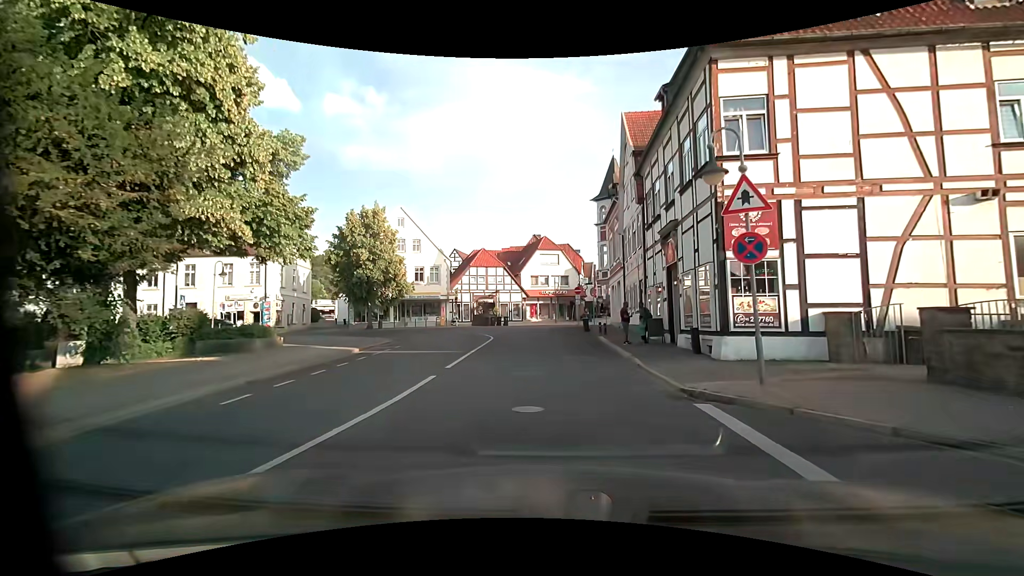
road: residential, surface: asphalt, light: Day
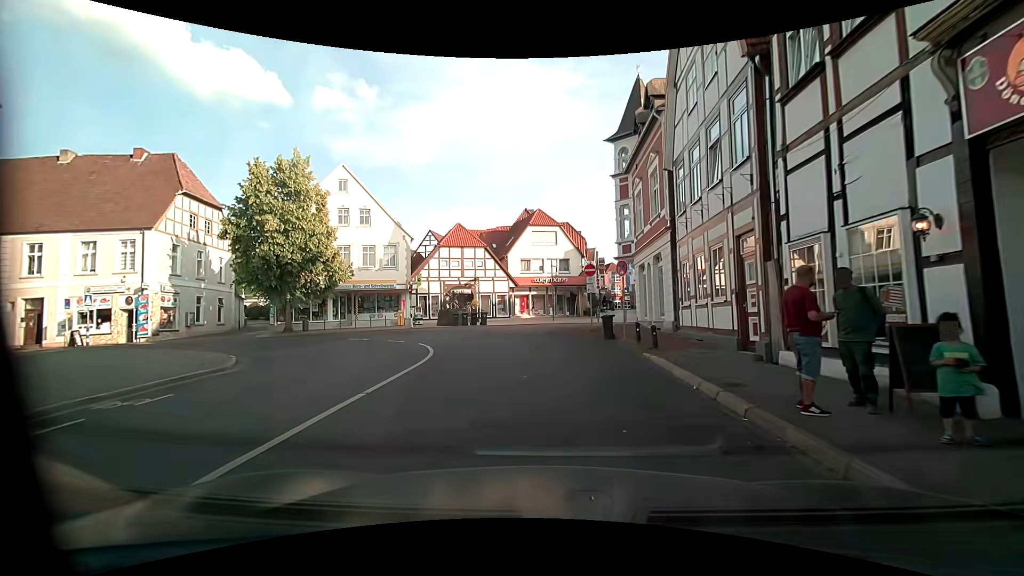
(+0.2, +14.4) m; +1°
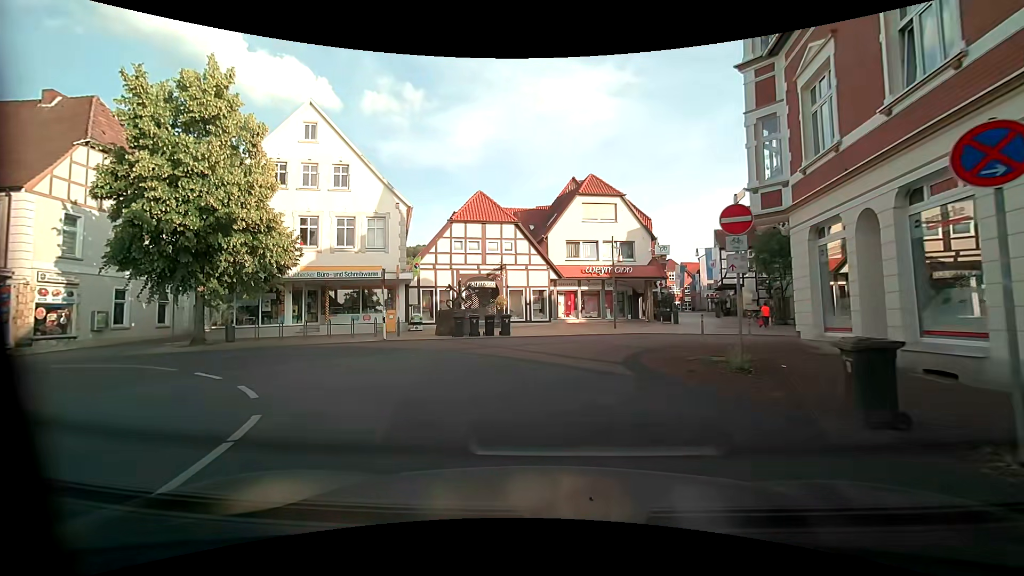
(-0.5, +13.2) m; -4°
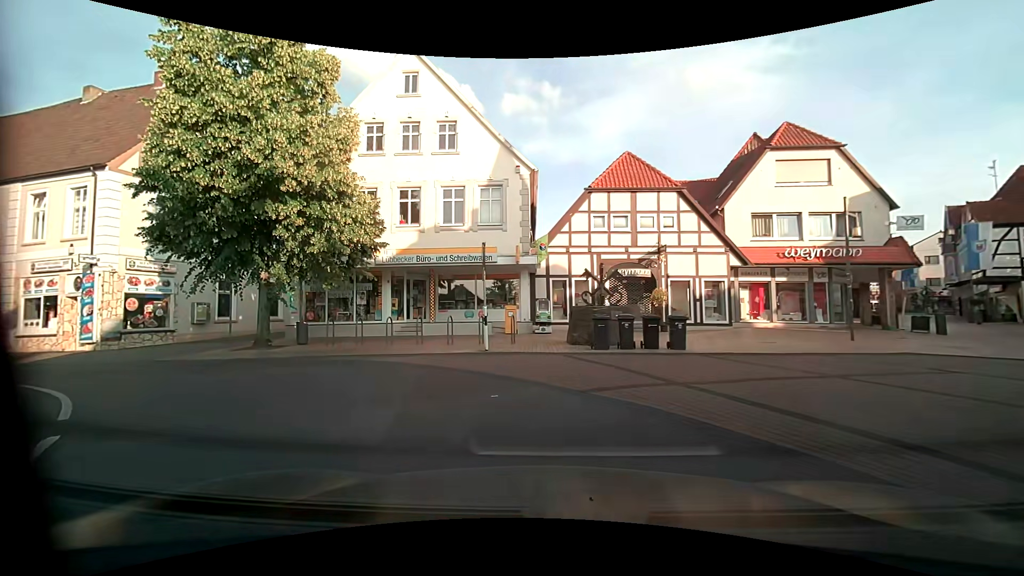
(-1.0, +7.3) m; -16°
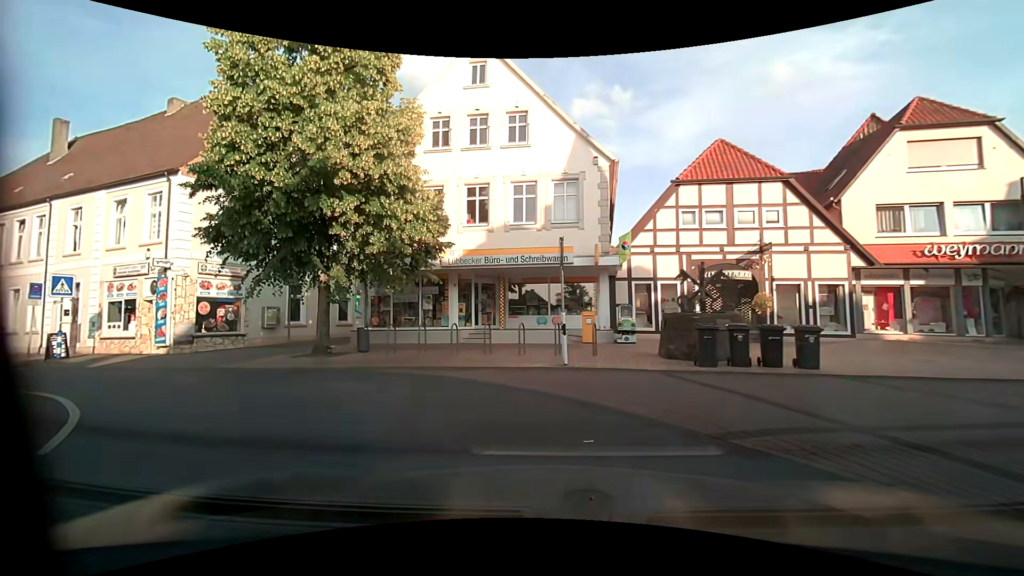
(-0.2, +2.0) m; -10°
